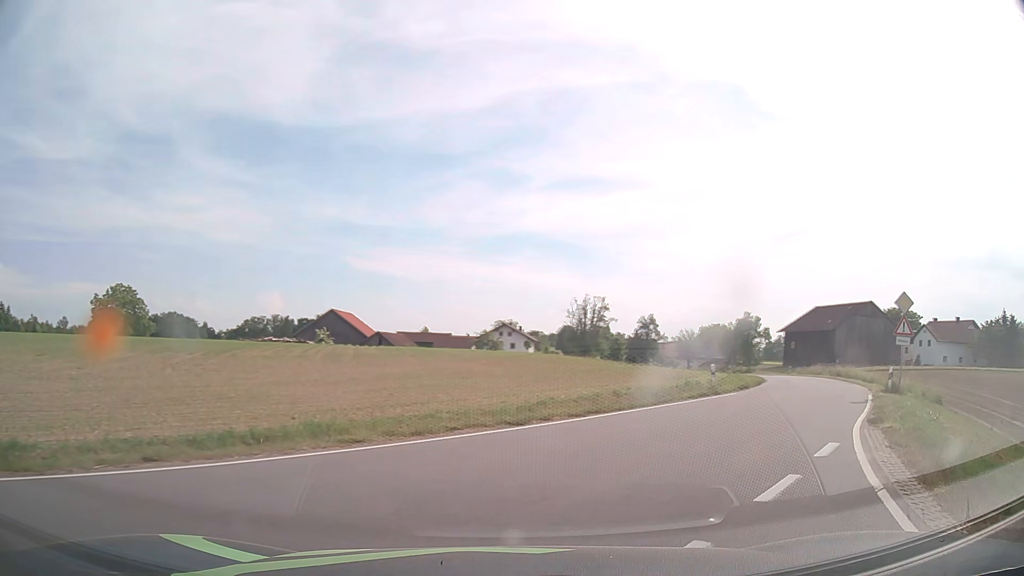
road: tertiary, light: Day
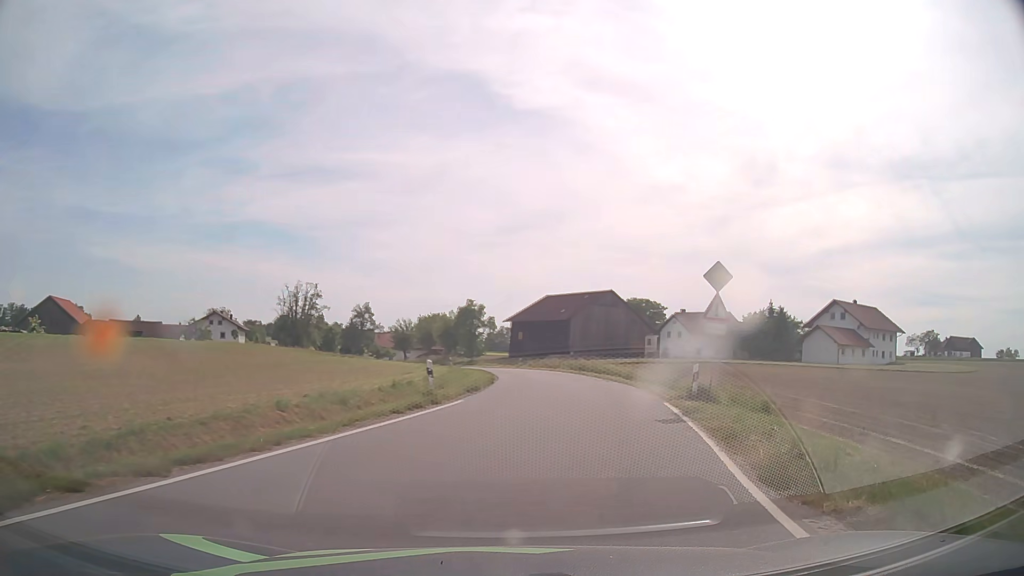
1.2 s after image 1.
(+1.7, +7.6) m; +24°
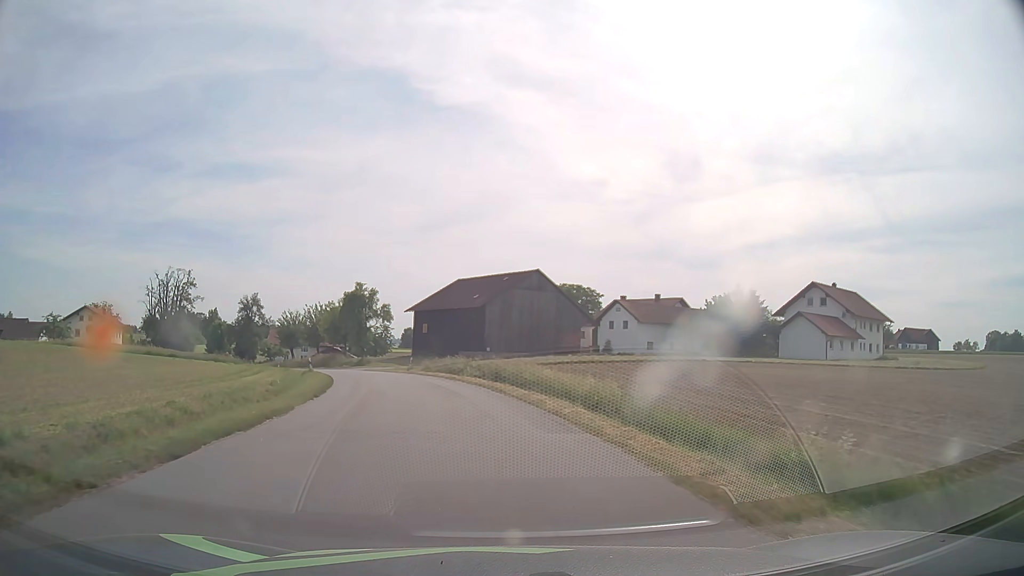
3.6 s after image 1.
(+2.9, +20.9) m; +8°
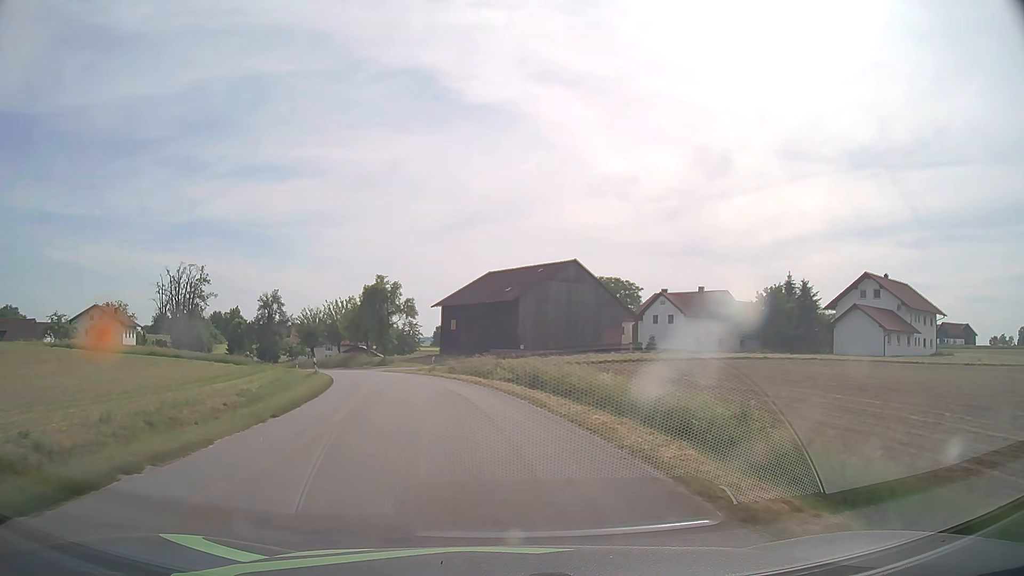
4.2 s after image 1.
(-0.1, +6.5) m; -2°
